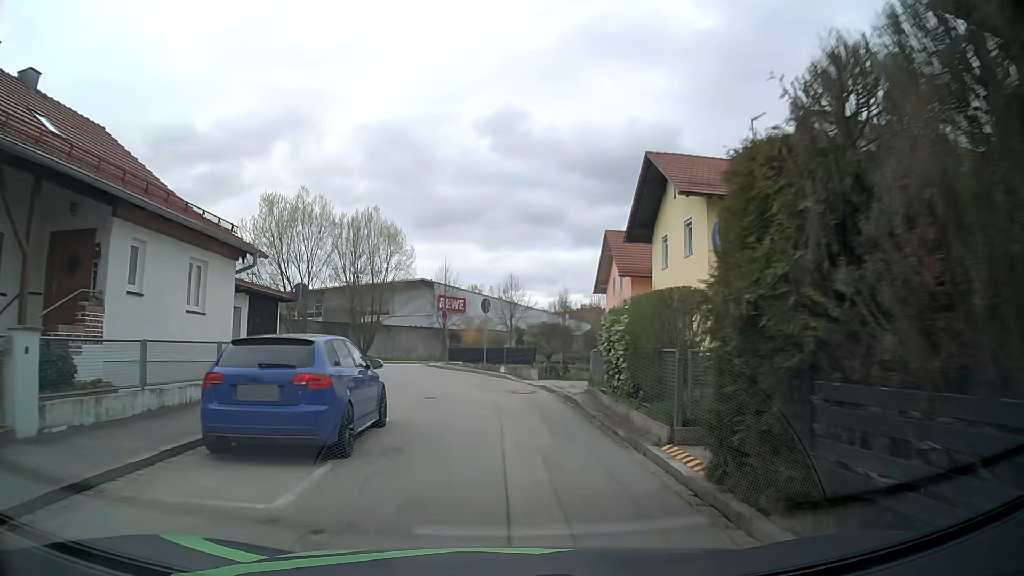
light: Day
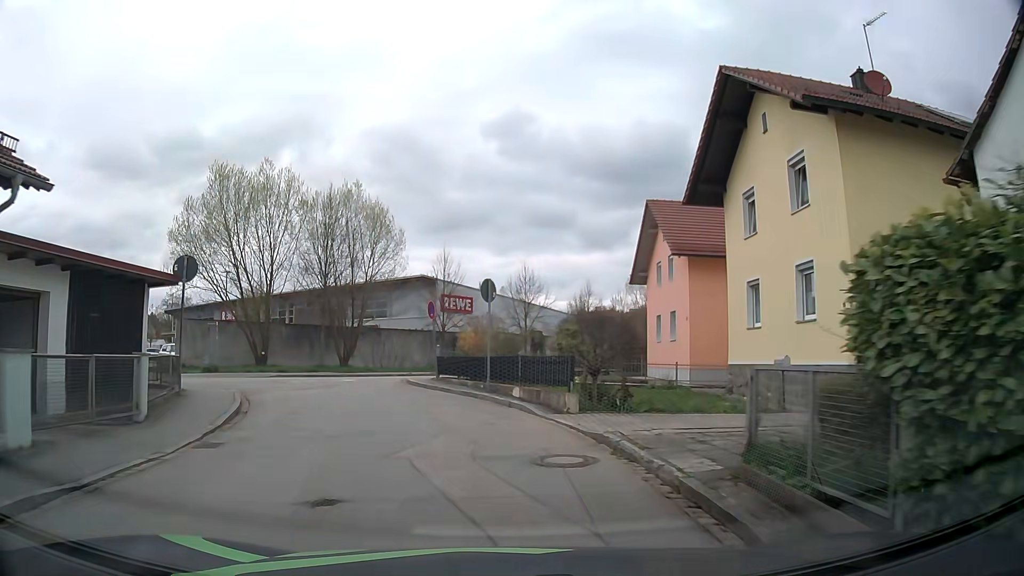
(+0.1, +9.5) m; 0°
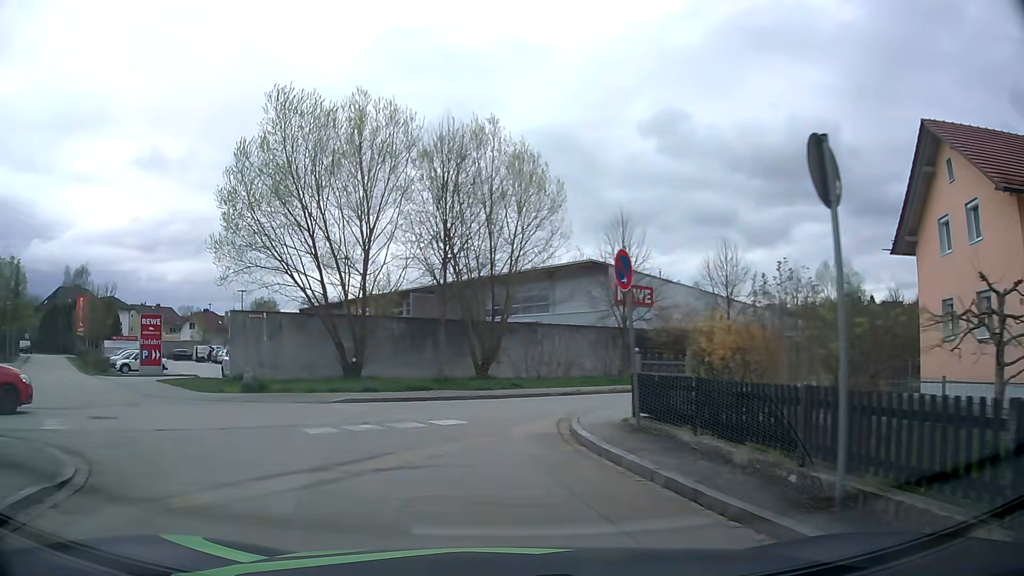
(-1.3, +11.8) m; -14°
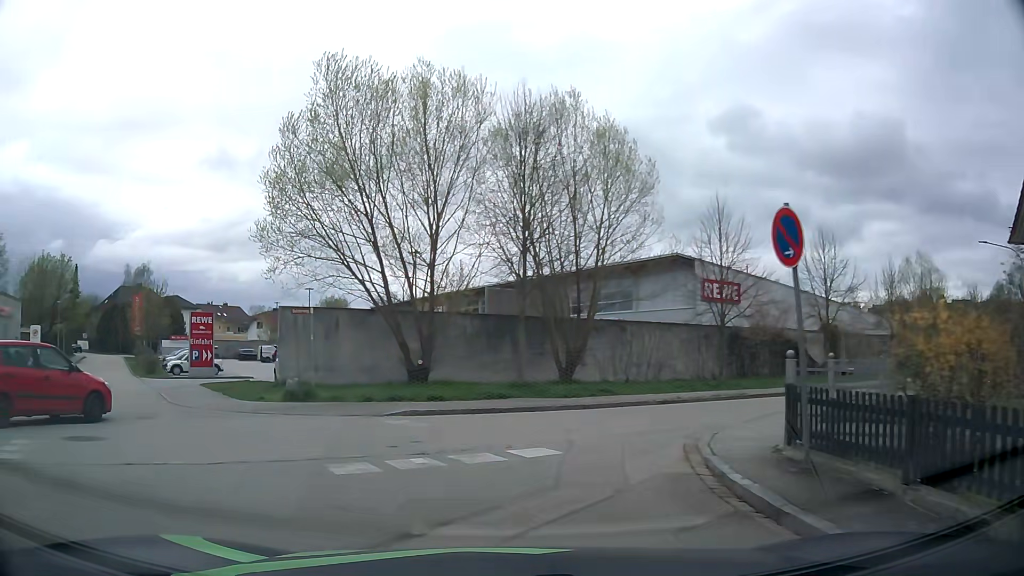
(-0.2, +2.9) m; -6°
